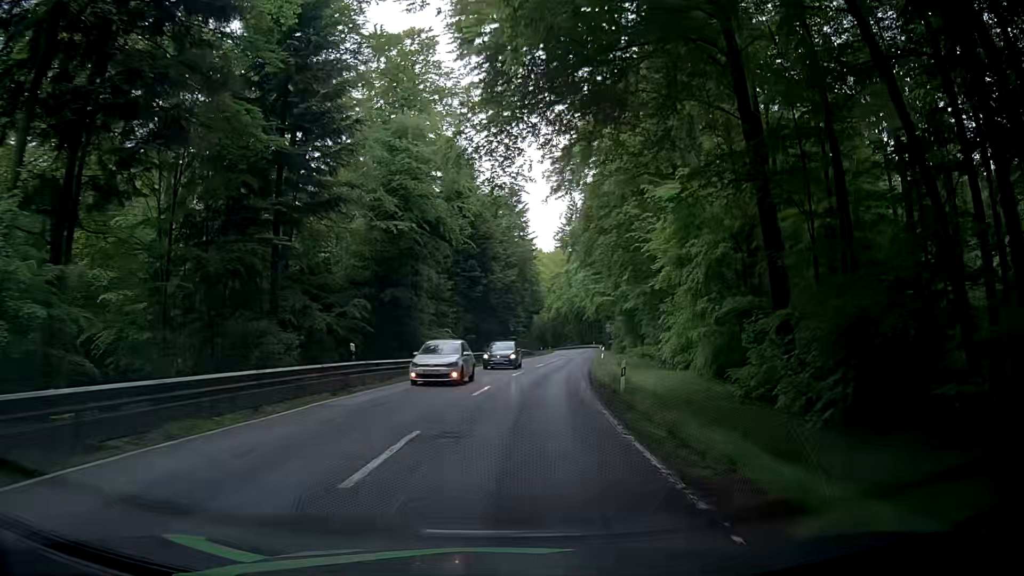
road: secondary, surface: asphalt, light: Day
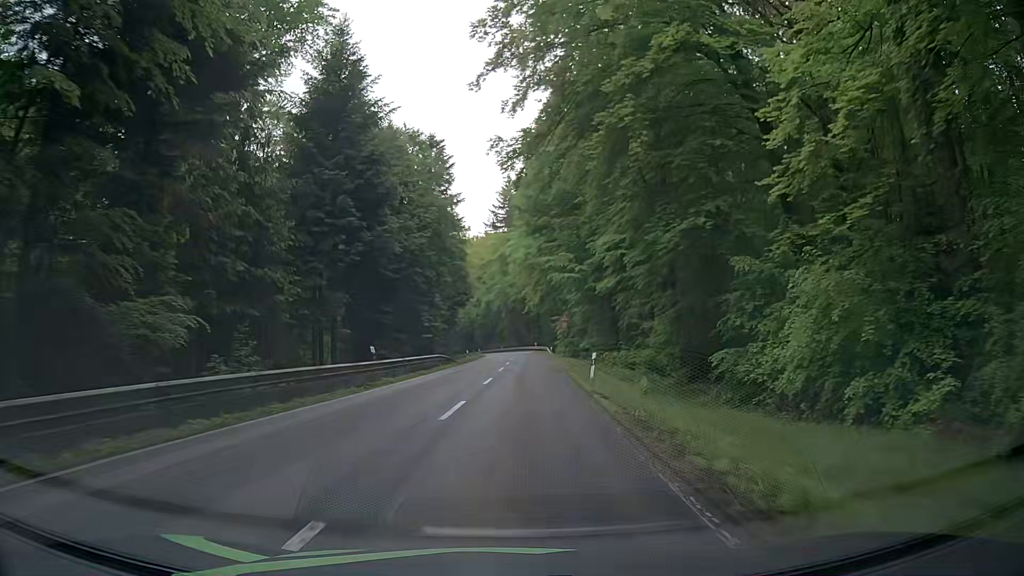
(+1.6, +27.5) m; +6°
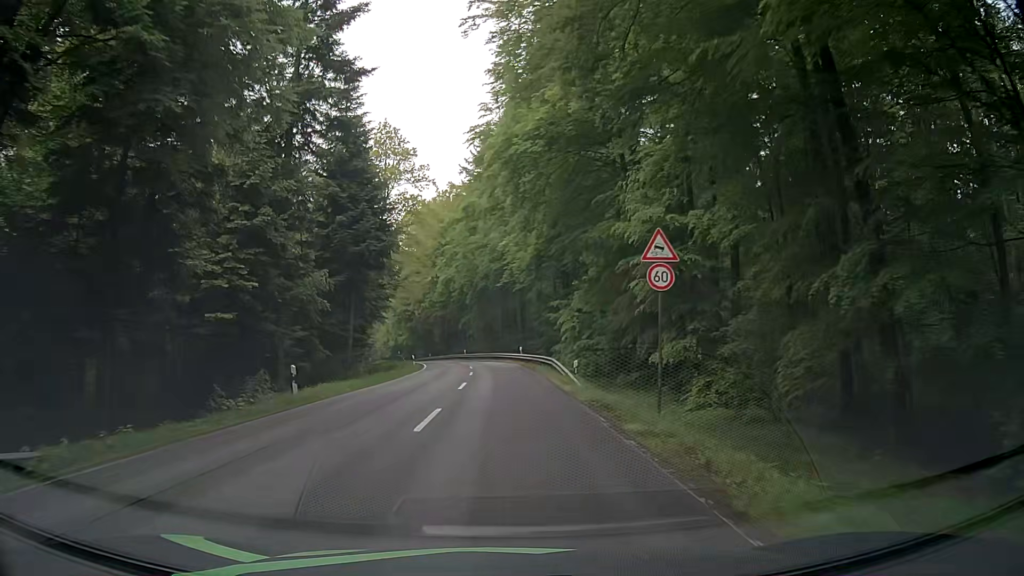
(+1.7, +45.8) m; +2°
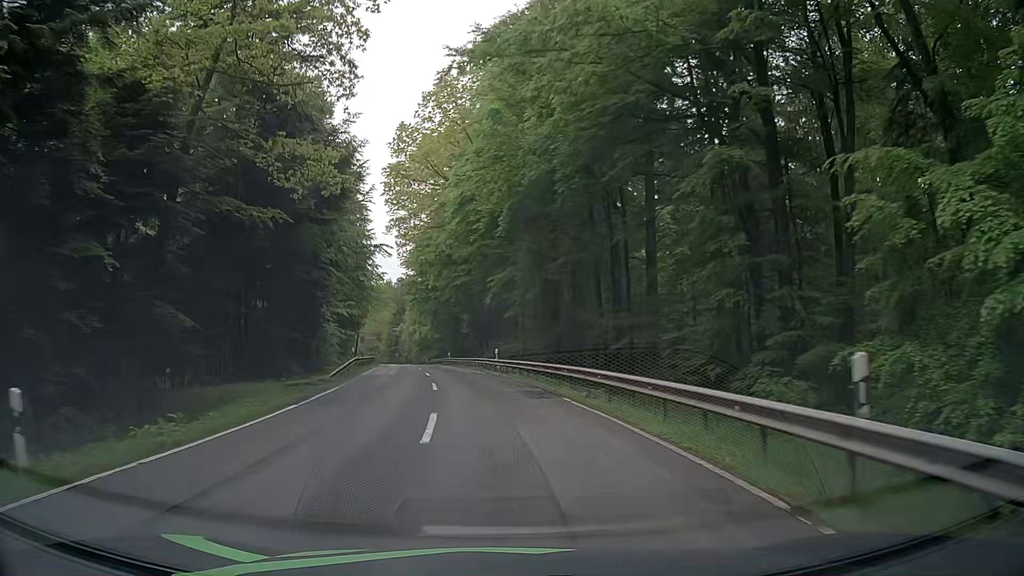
(-1.1, +45.7) m; -4°
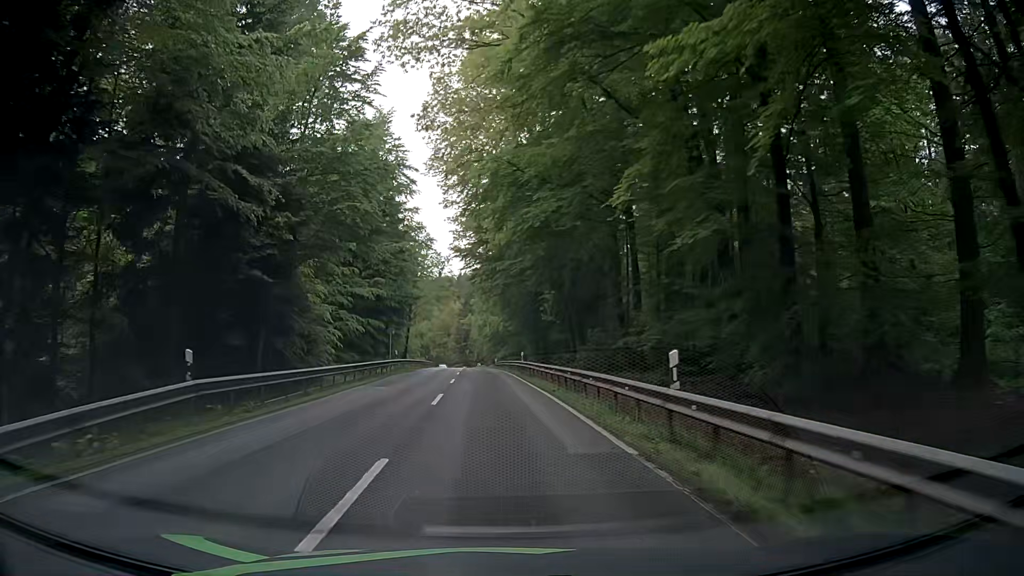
(-1.9, +27.4) m; -8°
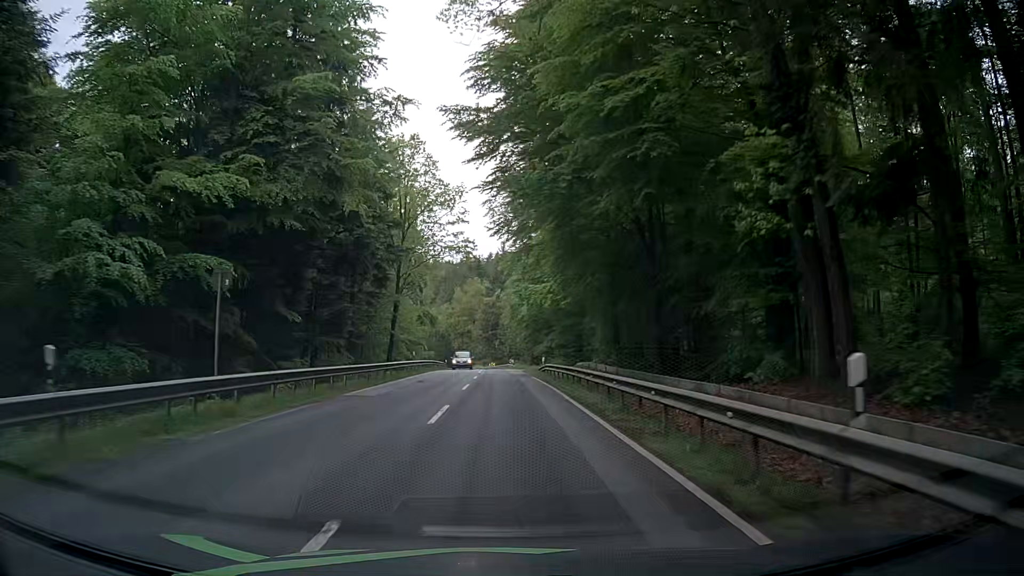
(-1.1, +37.1) m; -4°
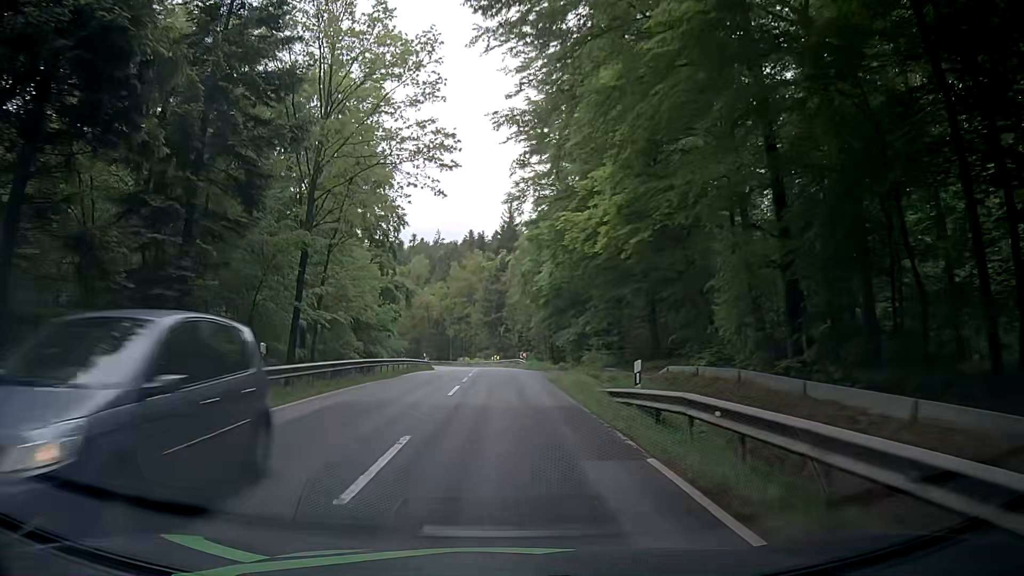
(+0.3, +28.0) m; +1°
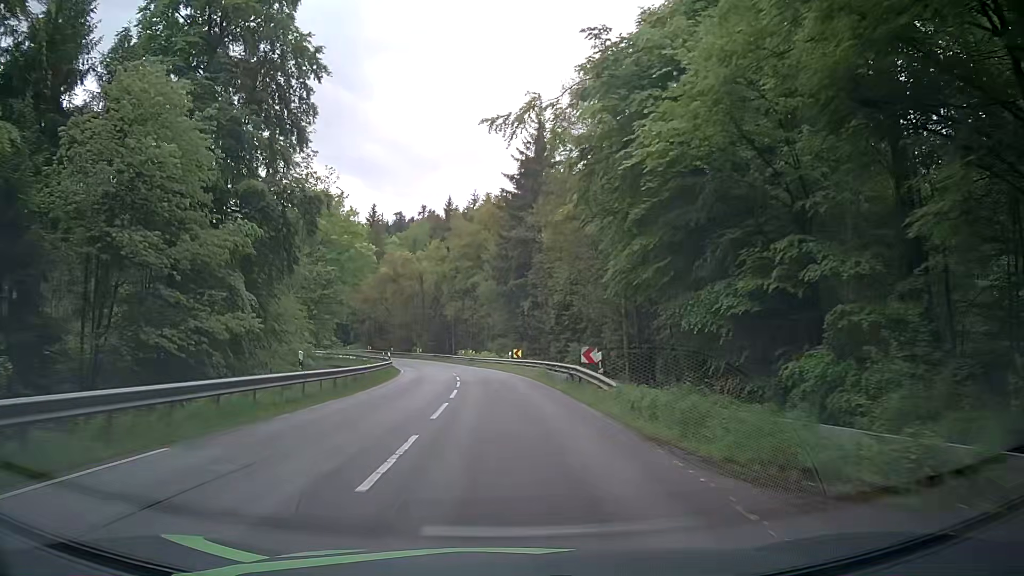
(-0.8, +37.2) m; -2°
(0, +10) (-1, +20) (-1, +30) (-2, +40) (-3, +50) (-5, +60) (-8, +69) (-11, +79) (-14, +88) (-19, +97) m
